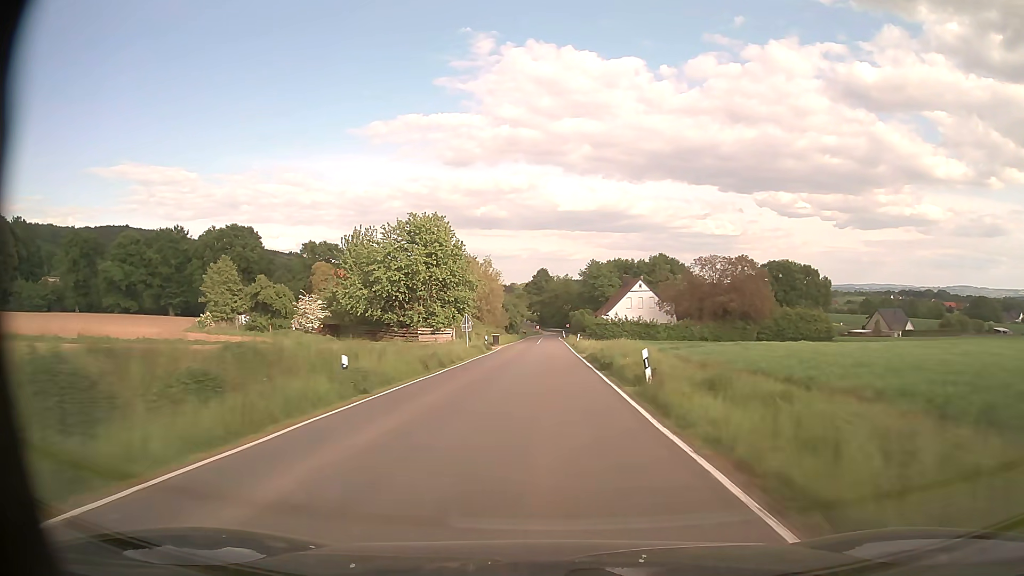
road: secondary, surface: asphalt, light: Day
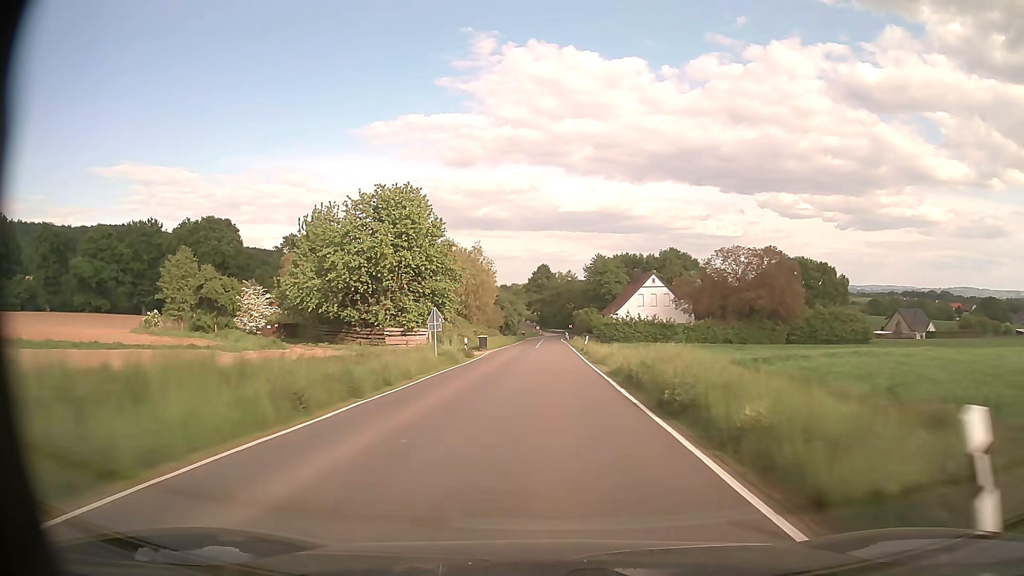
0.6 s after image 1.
(0.0, +12.7) m; 0°
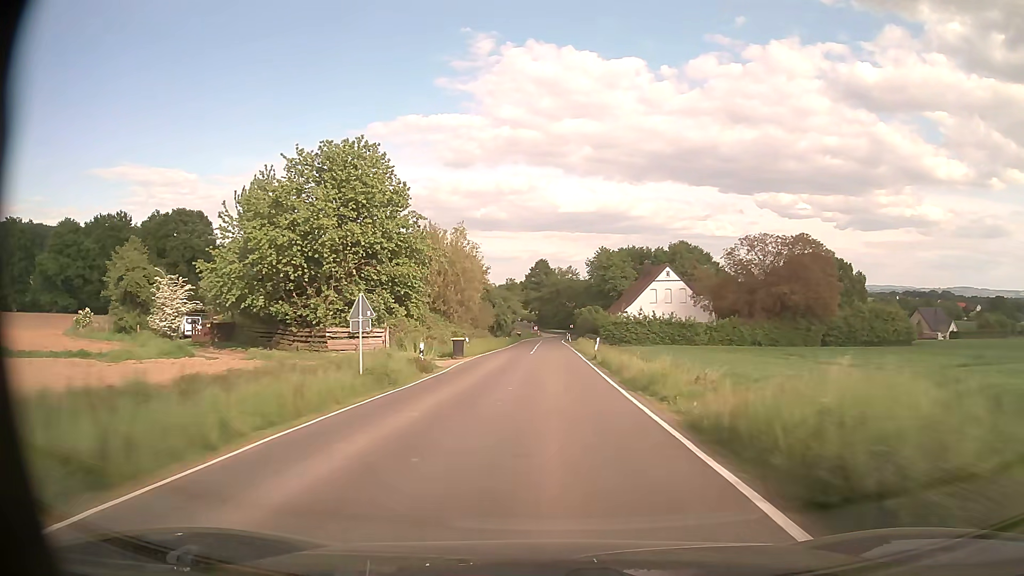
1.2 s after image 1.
(0.0, +12.5) m; 0°
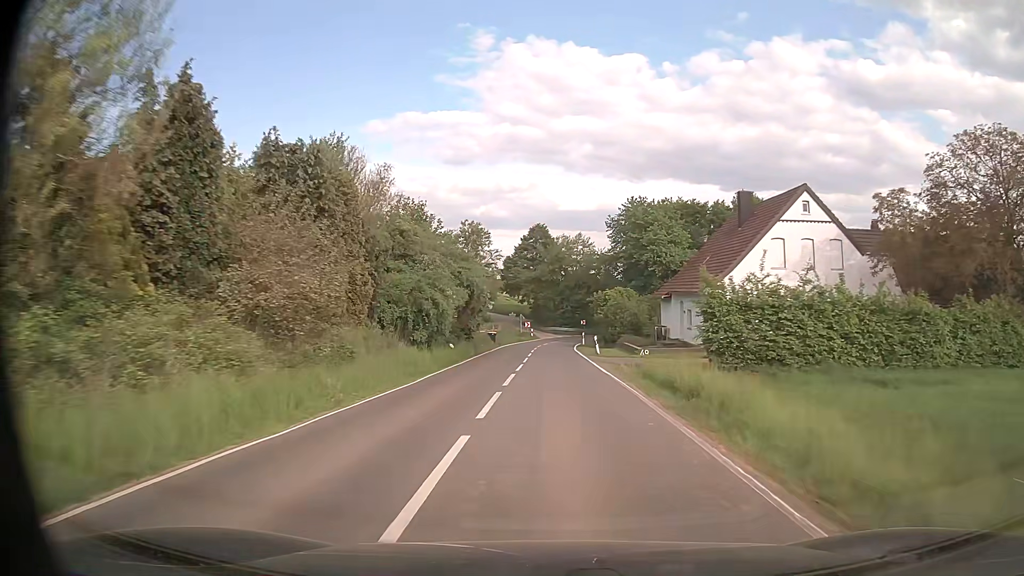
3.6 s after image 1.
(0.0, +46.4) m; 0°
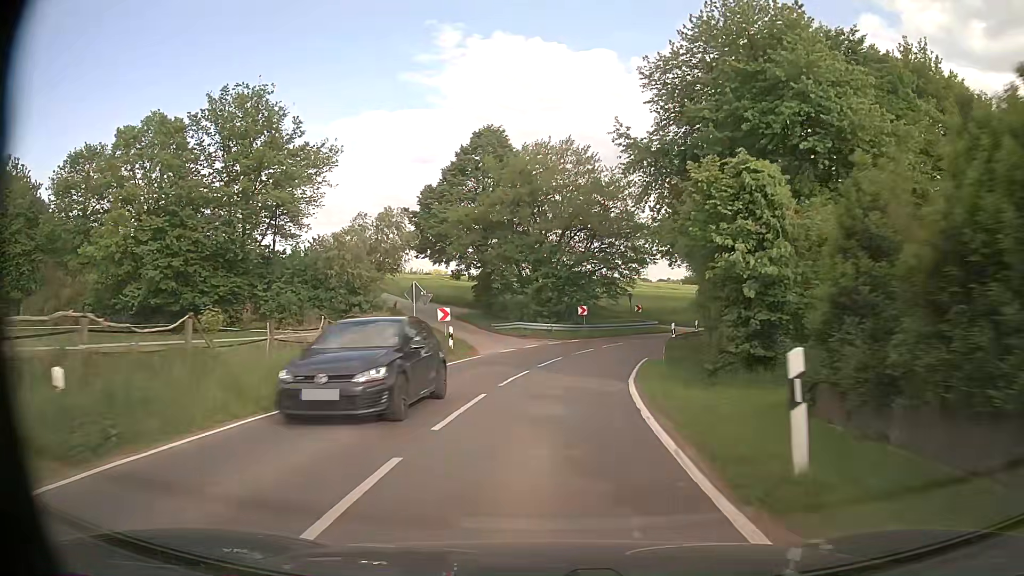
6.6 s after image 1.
(+0.5, +48.5) m; +3°
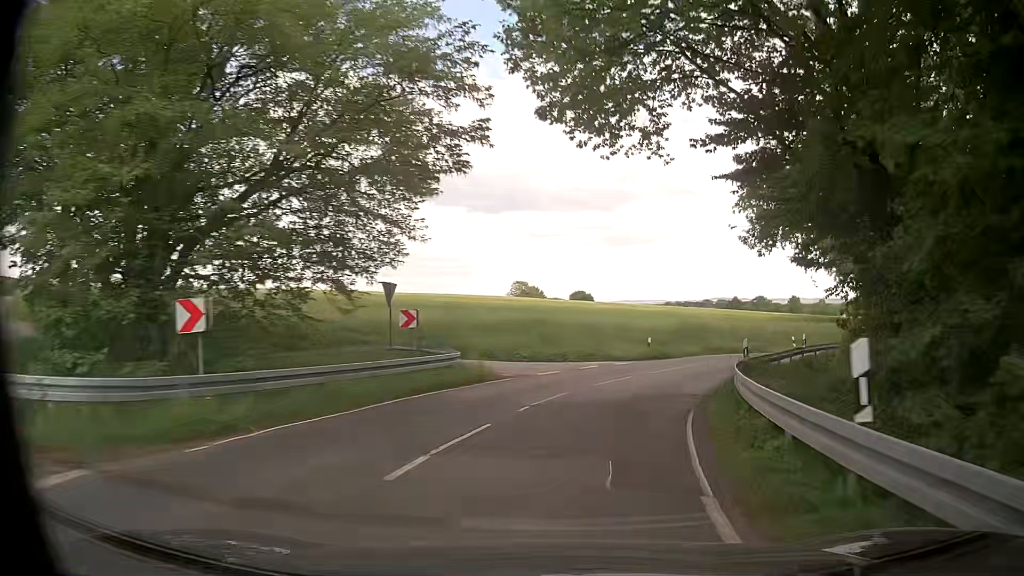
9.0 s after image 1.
(+3.4, +30.9) m; +18°
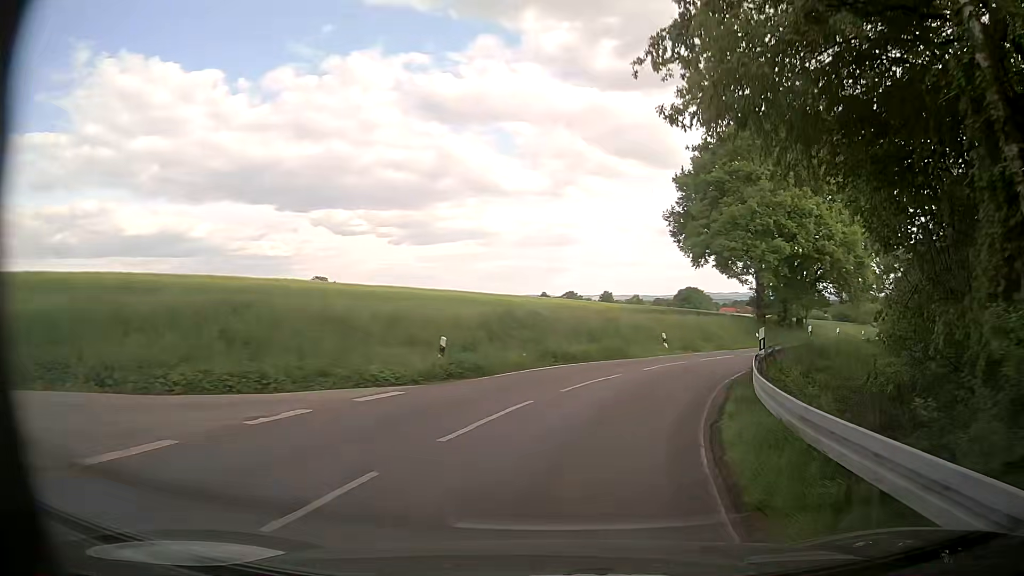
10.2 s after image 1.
(+1.8, +14.9) m; +16°
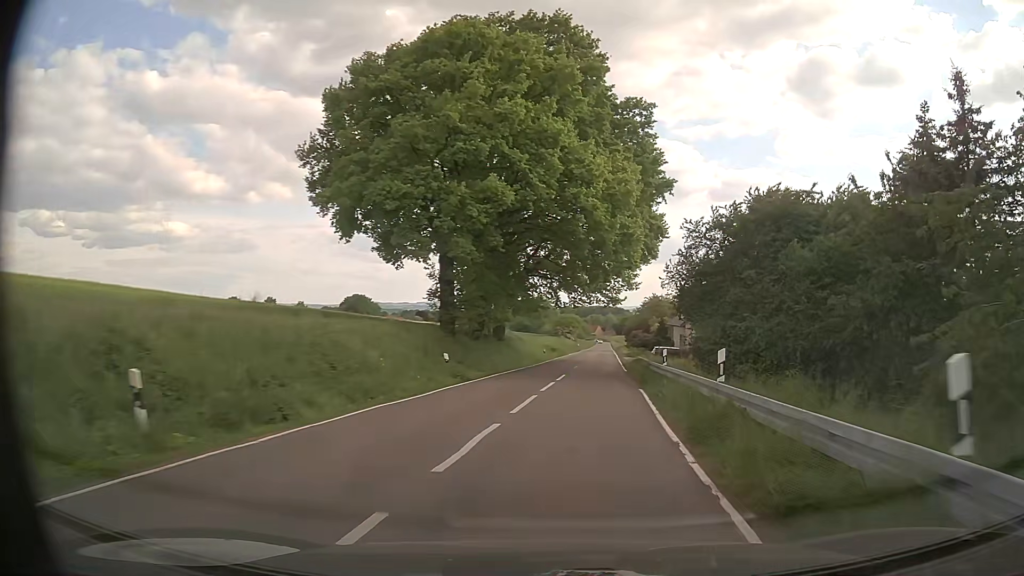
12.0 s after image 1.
(+5.8, +22.8) m; +28°
(+1, +10) (+2, +20) (+3, +30) (+4, +40) (+5, +50) (+6, +60) (+7, +70) (+8, +80) (+9, +90) (+10, +99) m
